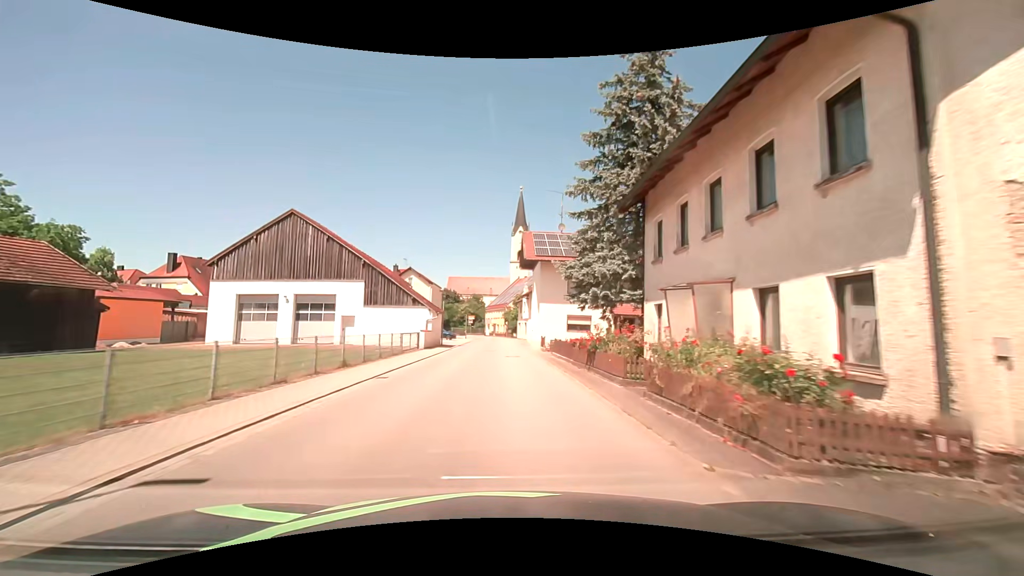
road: secondary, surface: asphalt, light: Day
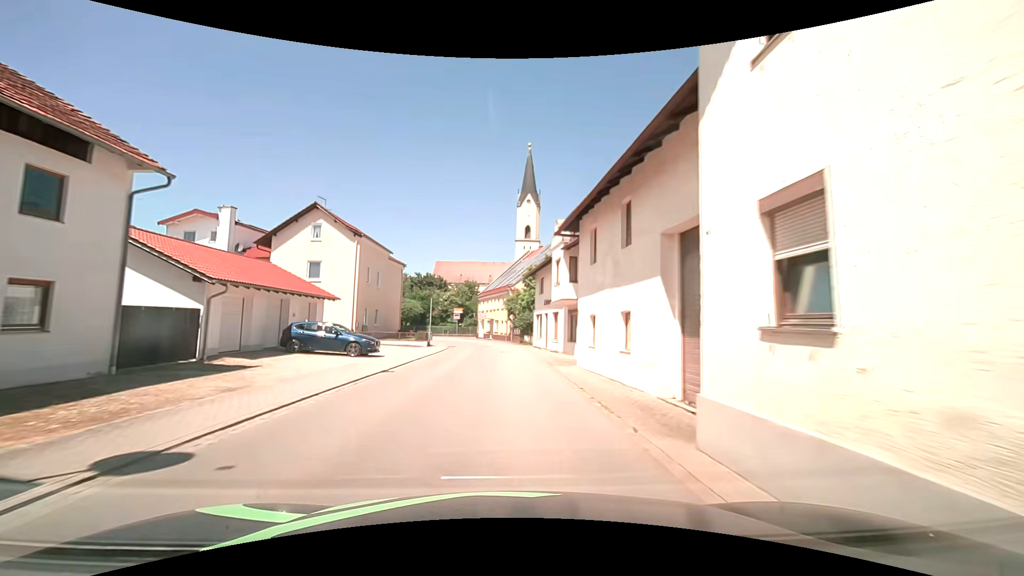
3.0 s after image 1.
(-0.1, +38.5) m; -2°
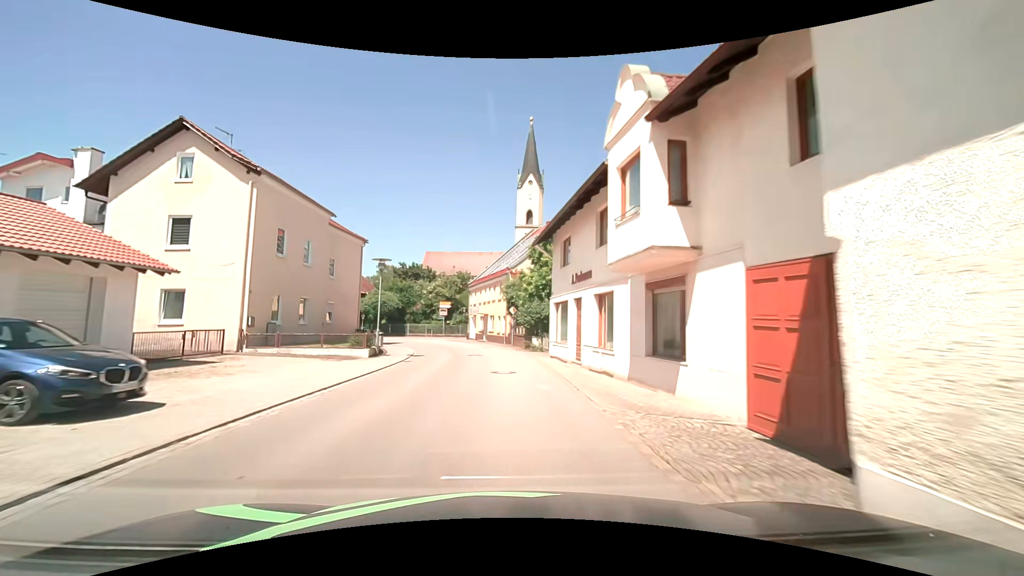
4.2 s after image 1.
(+0.3, +15.0) m; +1°
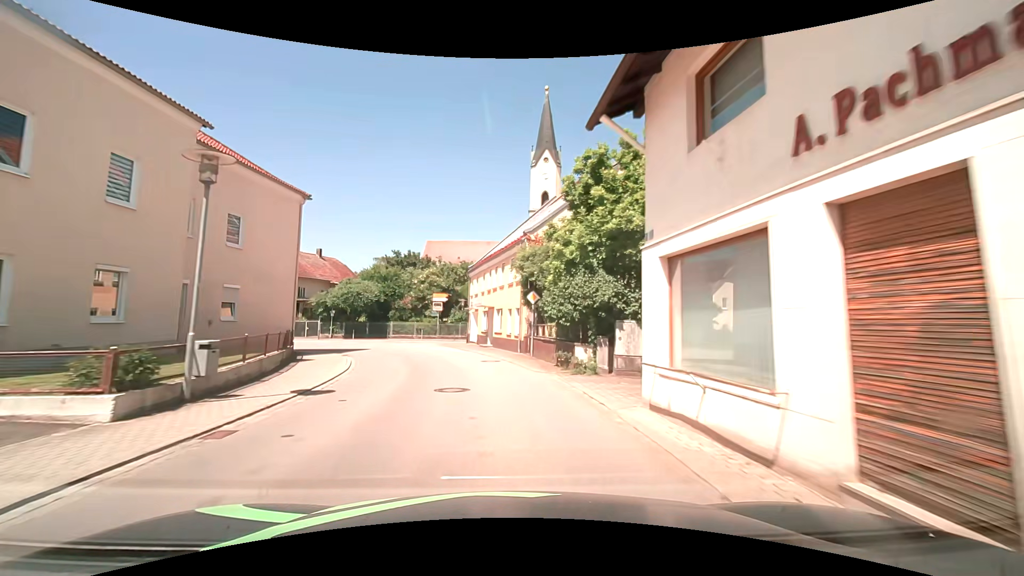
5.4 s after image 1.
(-0.1, +14.2) m; -2°
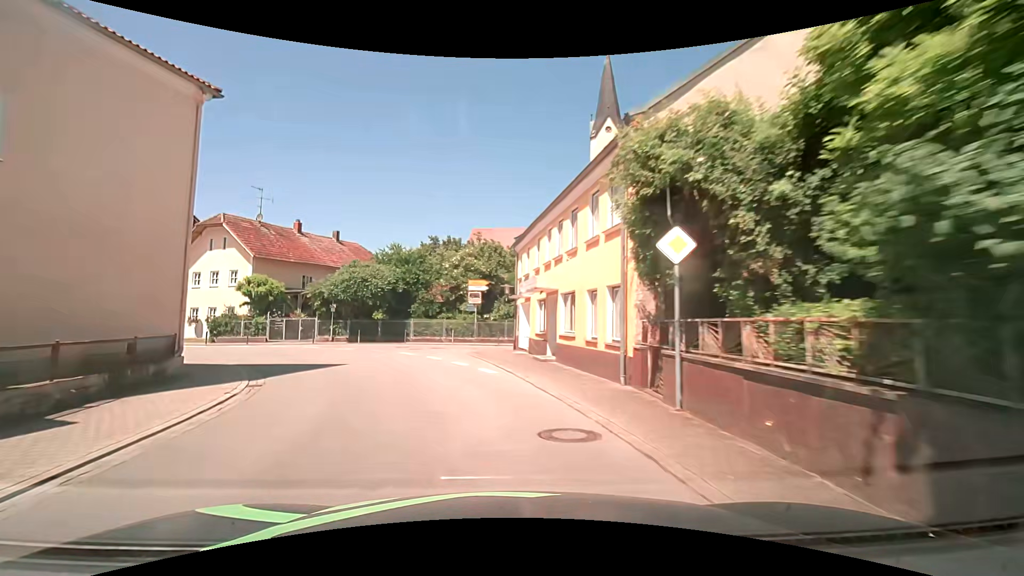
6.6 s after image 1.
(-0.4, +13.3) m; -5°
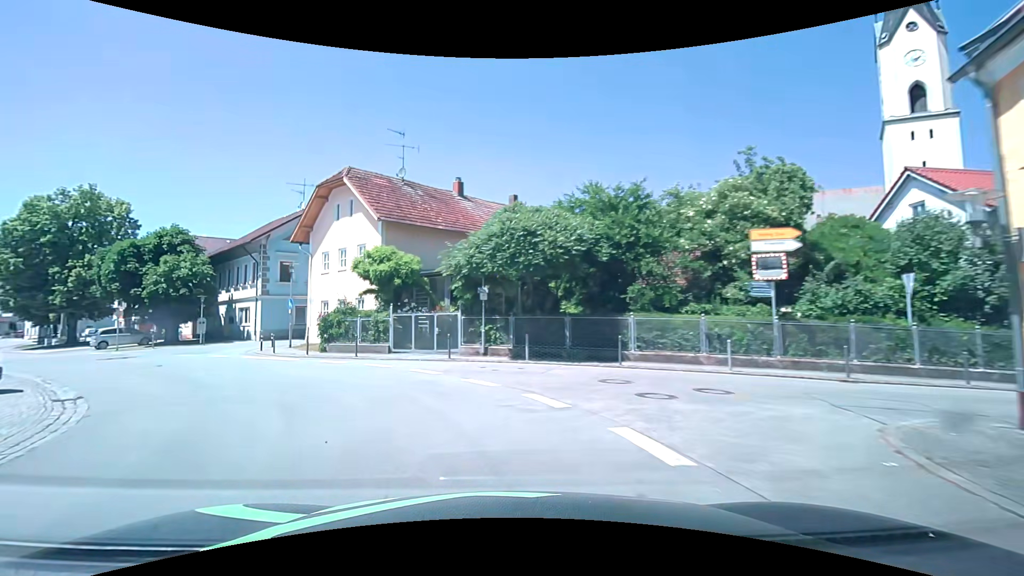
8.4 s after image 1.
(-3.0, +17.1) m; -23°
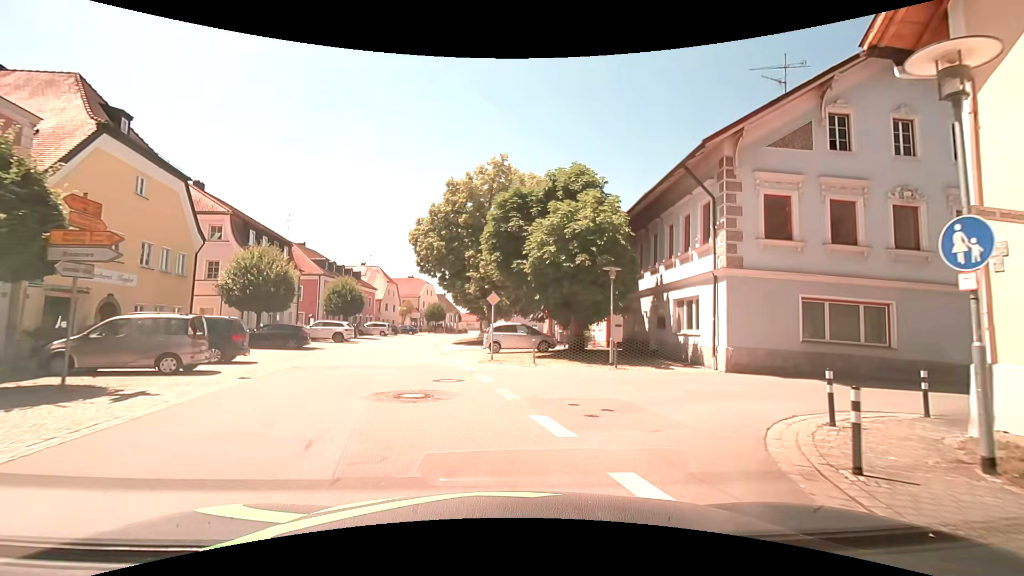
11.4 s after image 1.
(-10.2, +20.0) m; -45°
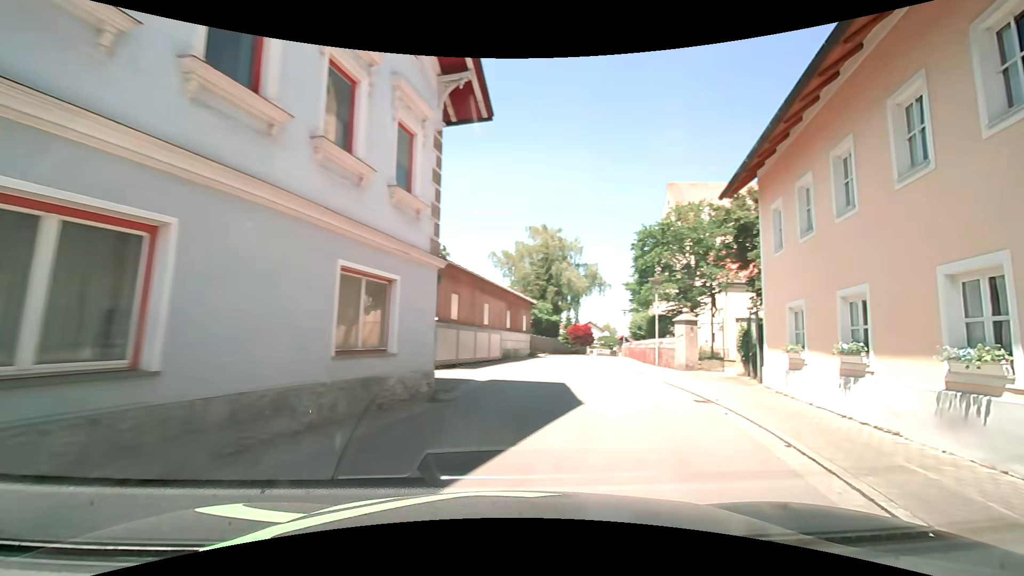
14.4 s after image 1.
(+6.9, +12.5) m; +75°
